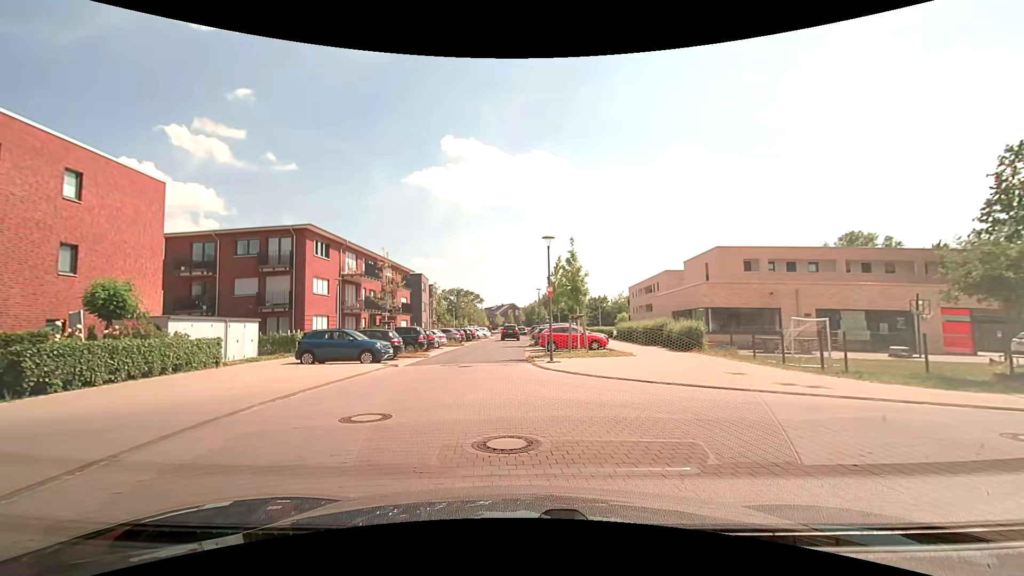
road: residential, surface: asphalt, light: Day
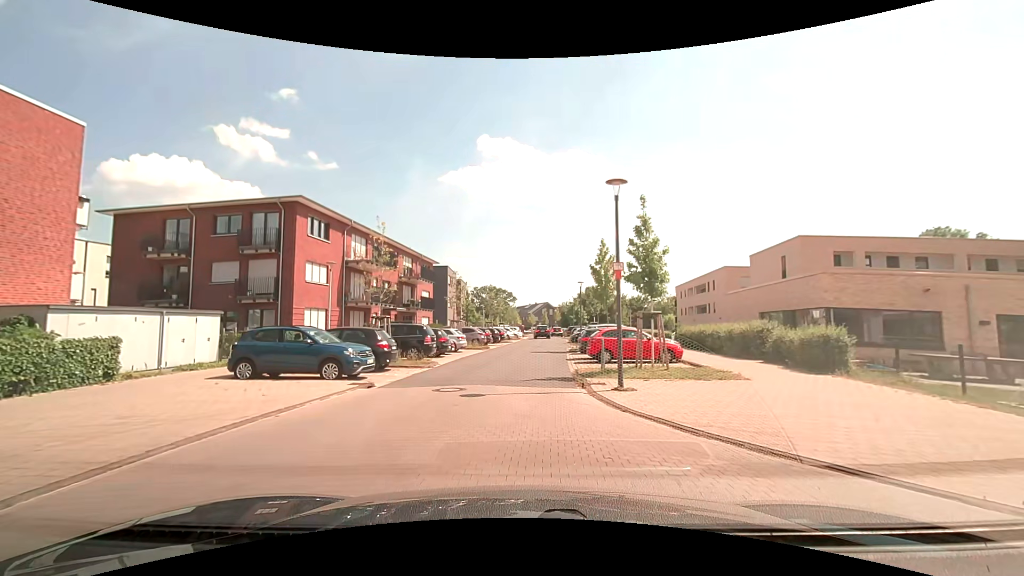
(0.0, +8.0) m; -2°
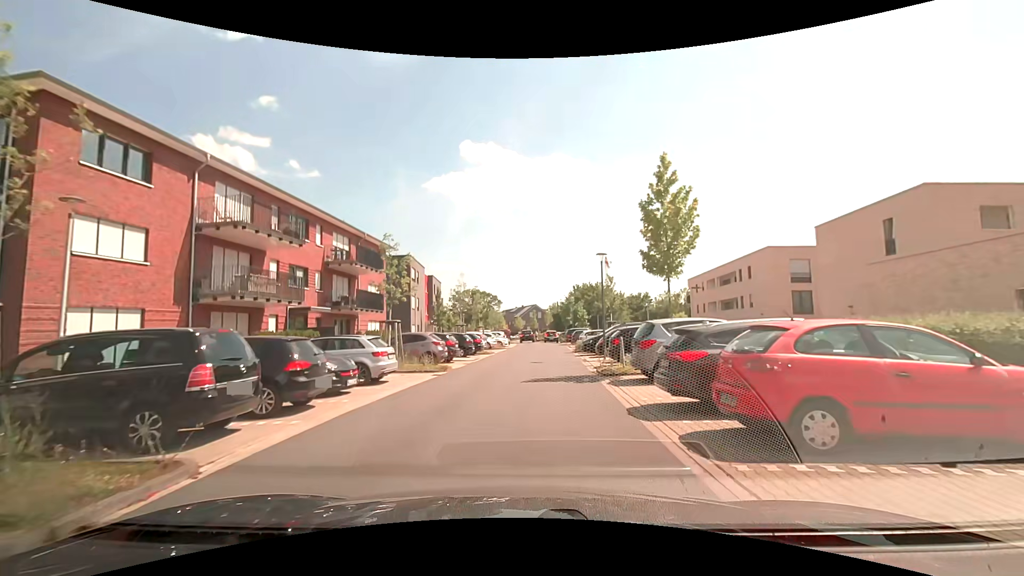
(+0.1, +15.4) m; +2°
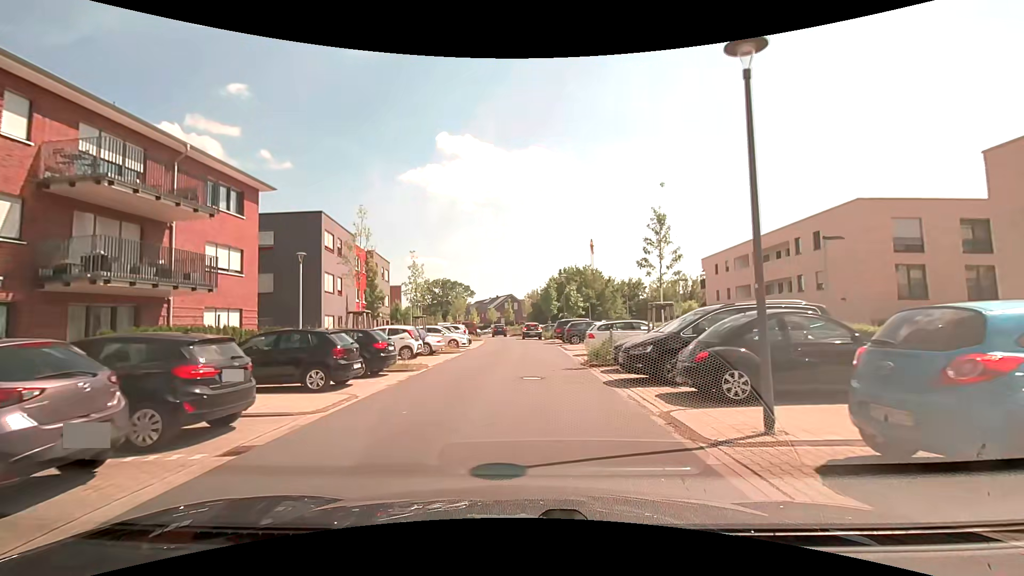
(+0.5, +17.5) m; +3°
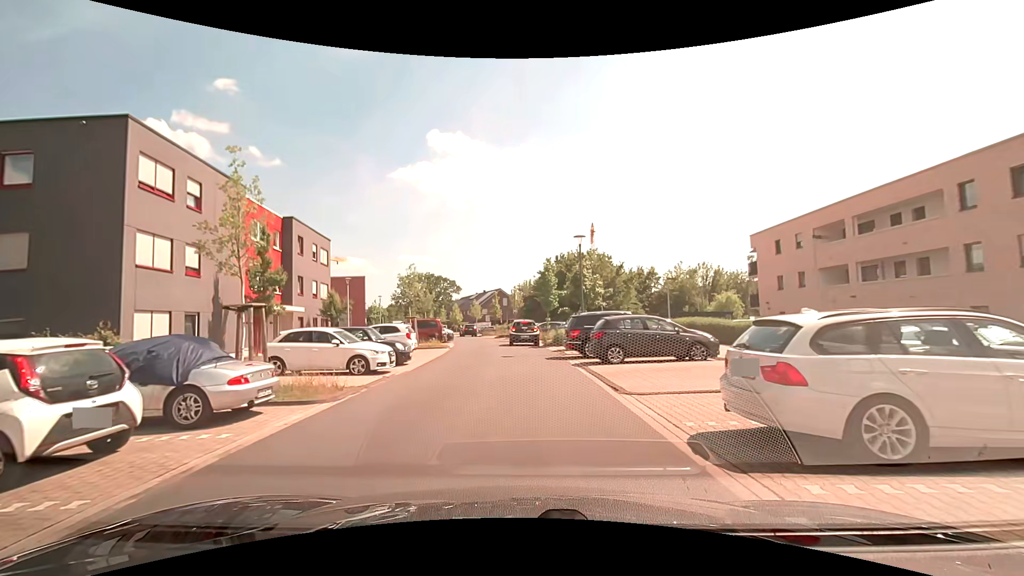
(+0.1, +16.4) m; 0°
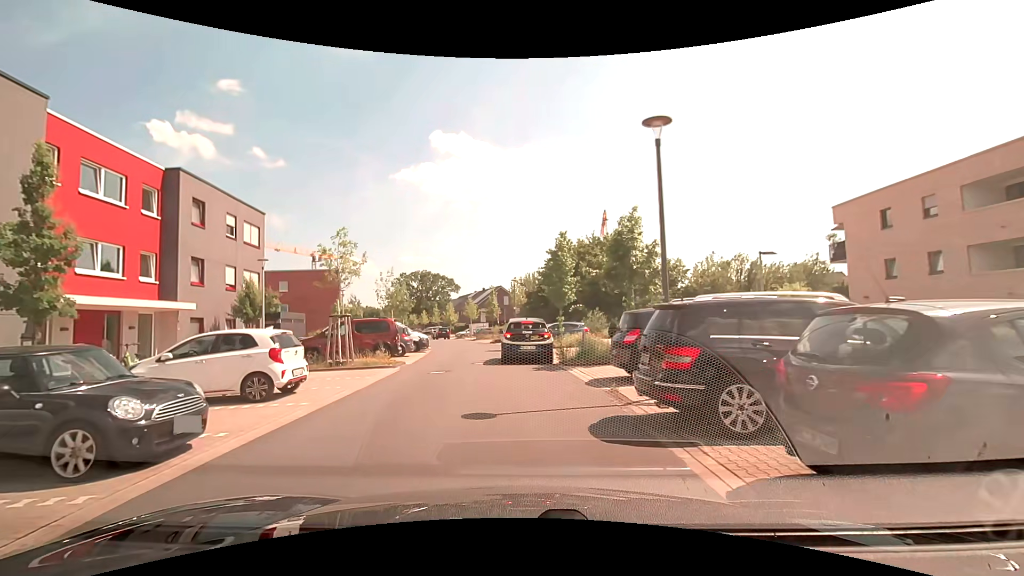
(+0.1, +12.2) m; 0°
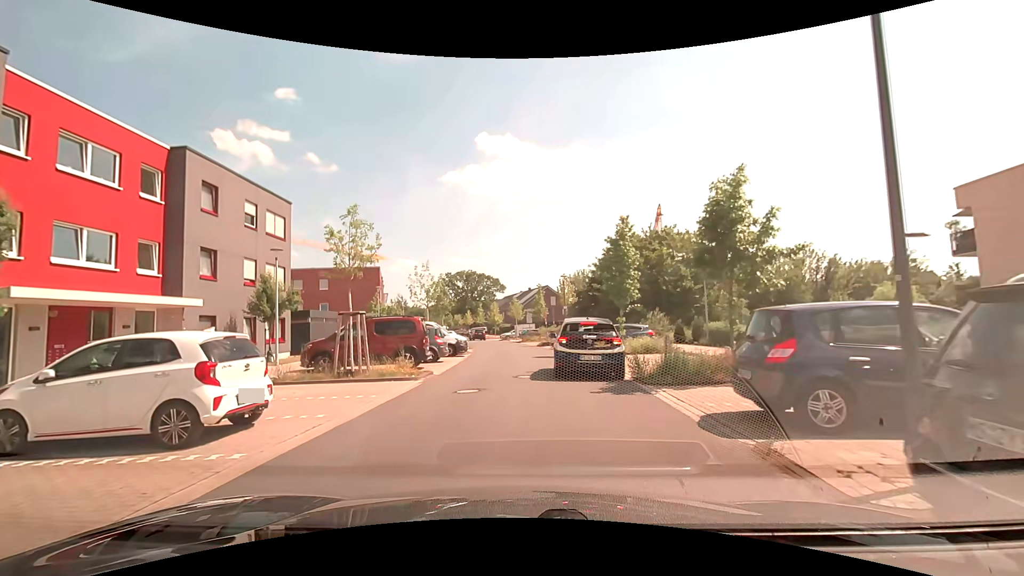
(-0.2, +4.2) m; -5°
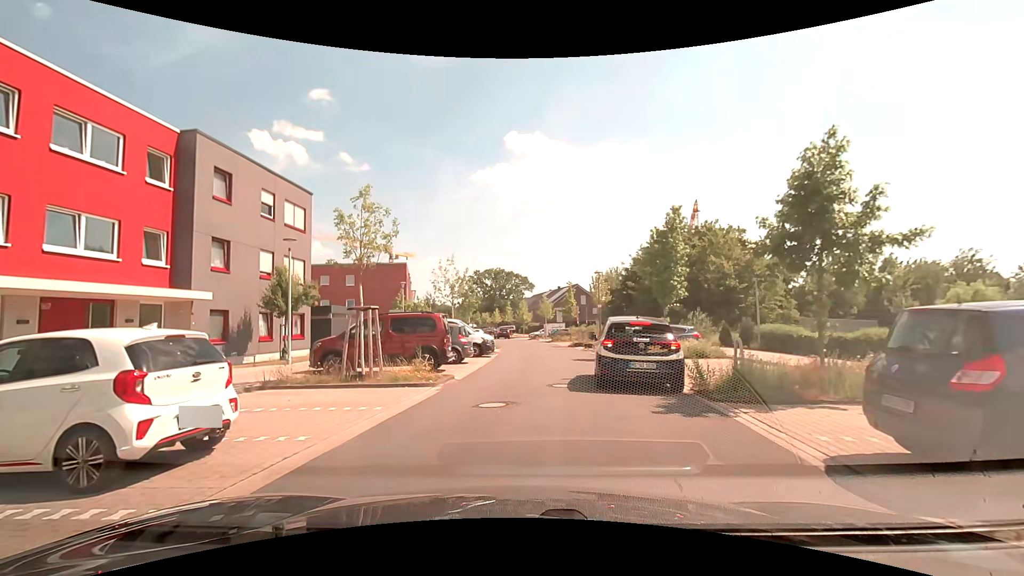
(-0.1, +2.1) m; -4°
(0, +10) (+1, +20) (+2, +30) (+2, +40) (+2, +50) (+1, +60) (0, +70) (-1, +80) (-3, +89) (-5, +99) m
